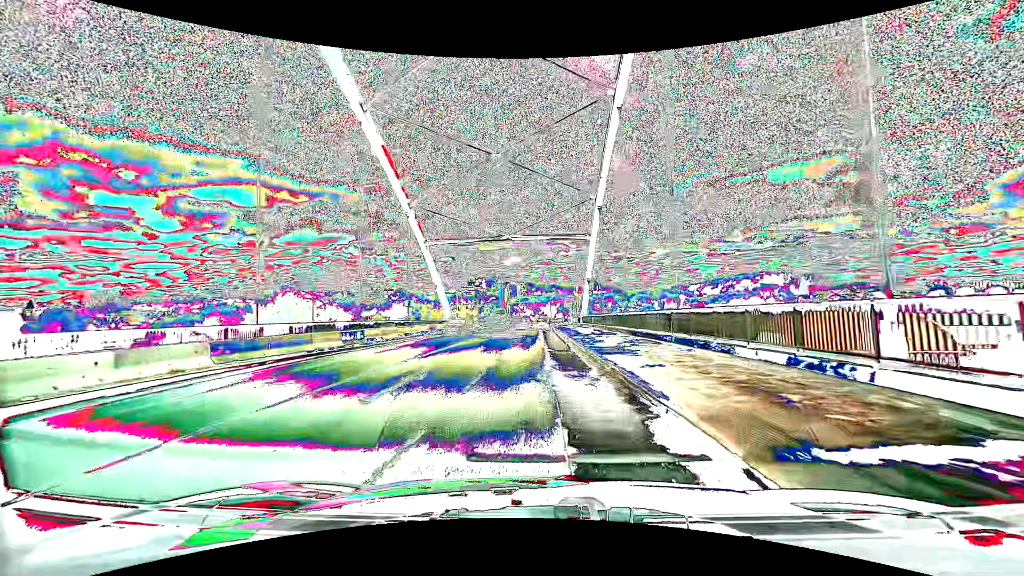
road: primary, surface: asphalt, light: Day
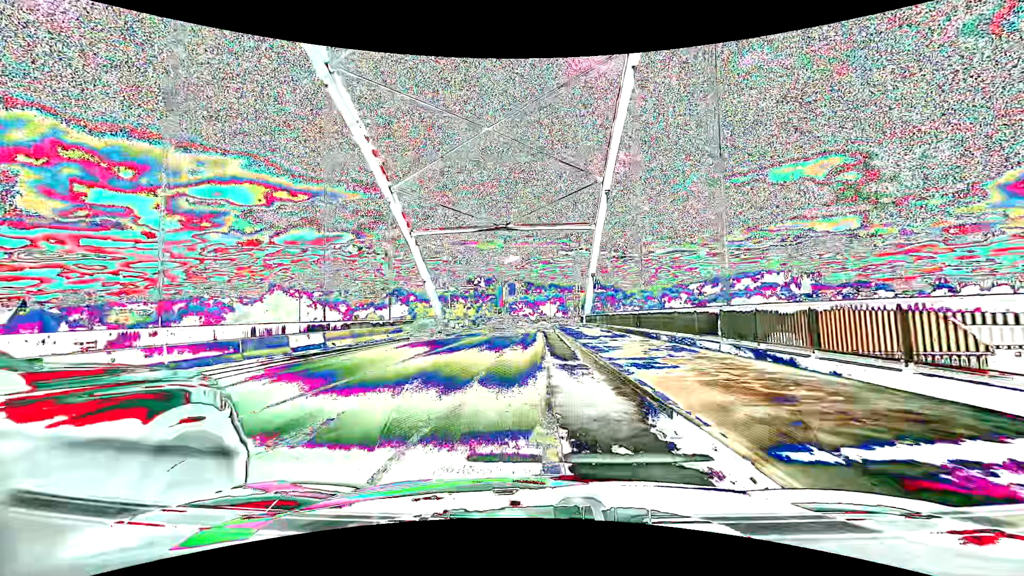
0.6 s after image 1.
(0.0, +5.4) m; 0°
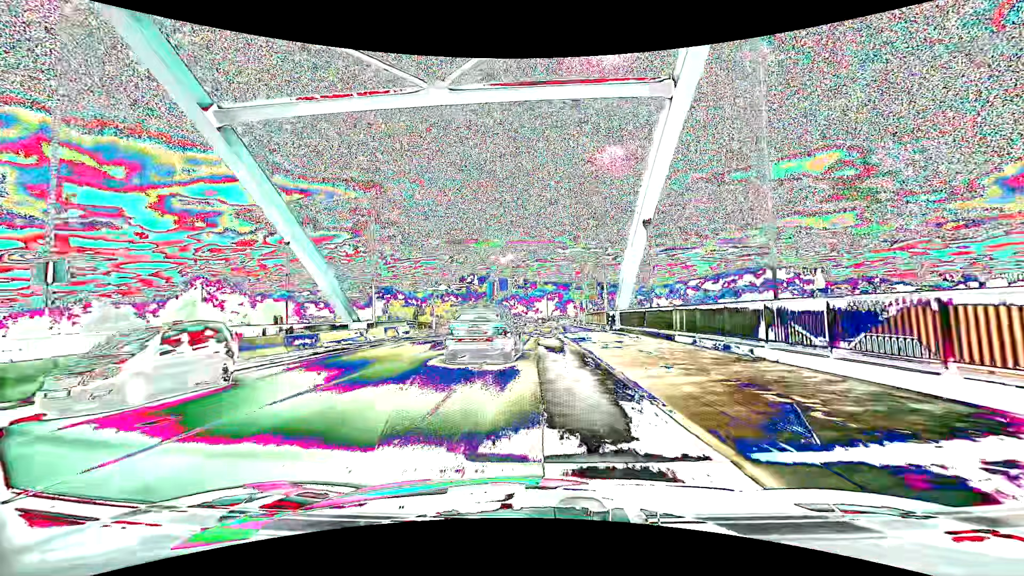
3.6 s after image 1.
(+0.1, +27.6) m; 0°
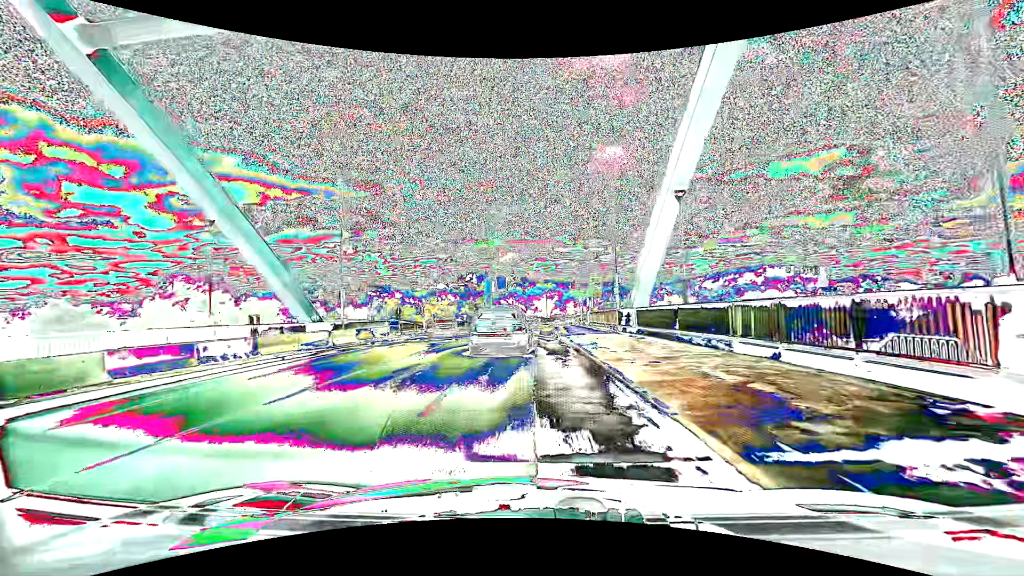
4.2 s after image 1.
(0.0, +5.6) m; 0°
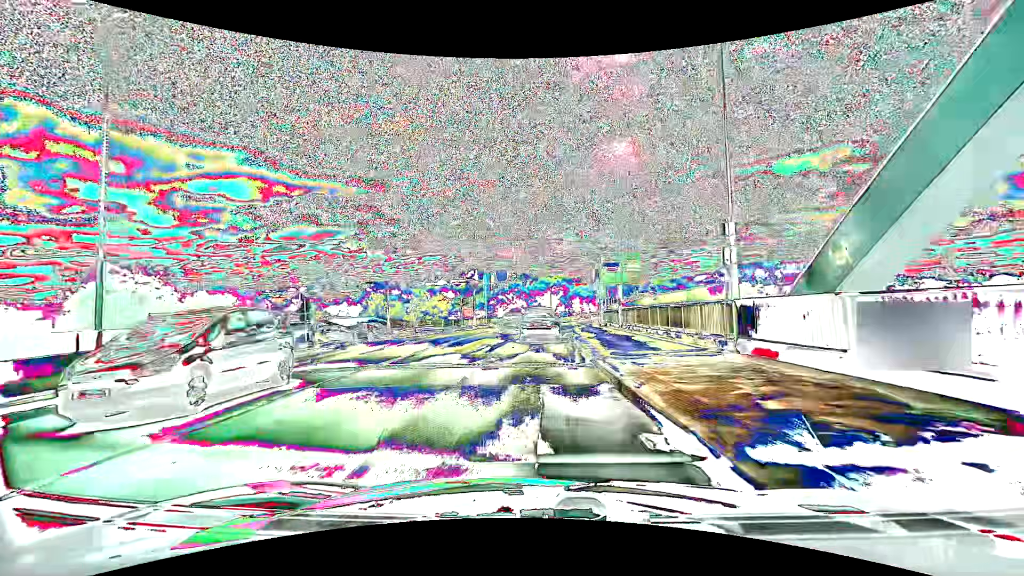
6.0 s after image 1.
(0.0, +17.1) m; 0°
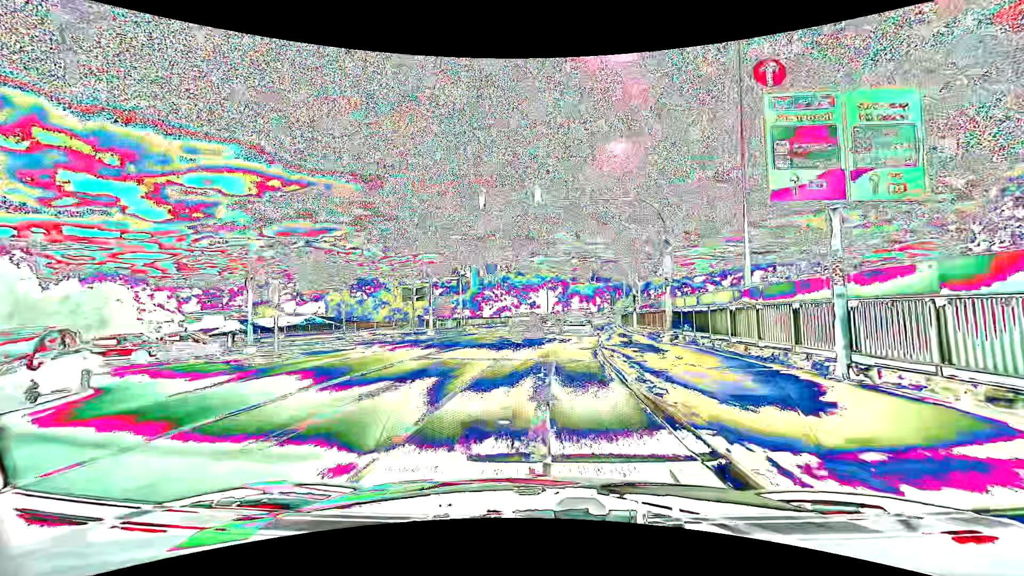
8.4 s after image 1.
(-0.1, +23.1) m; 0°
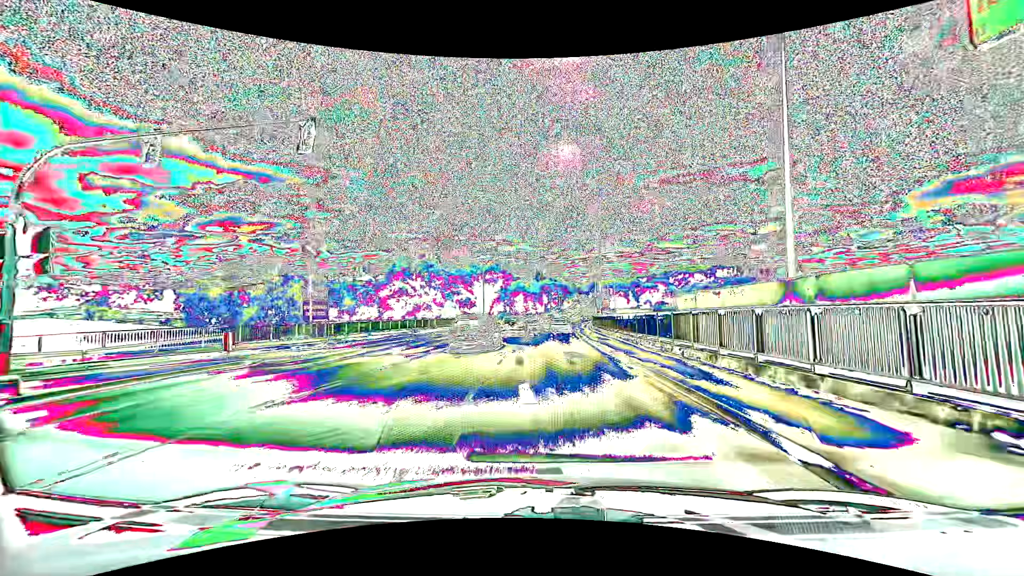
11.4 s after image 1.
(+1.6, +28.8) m; +6°
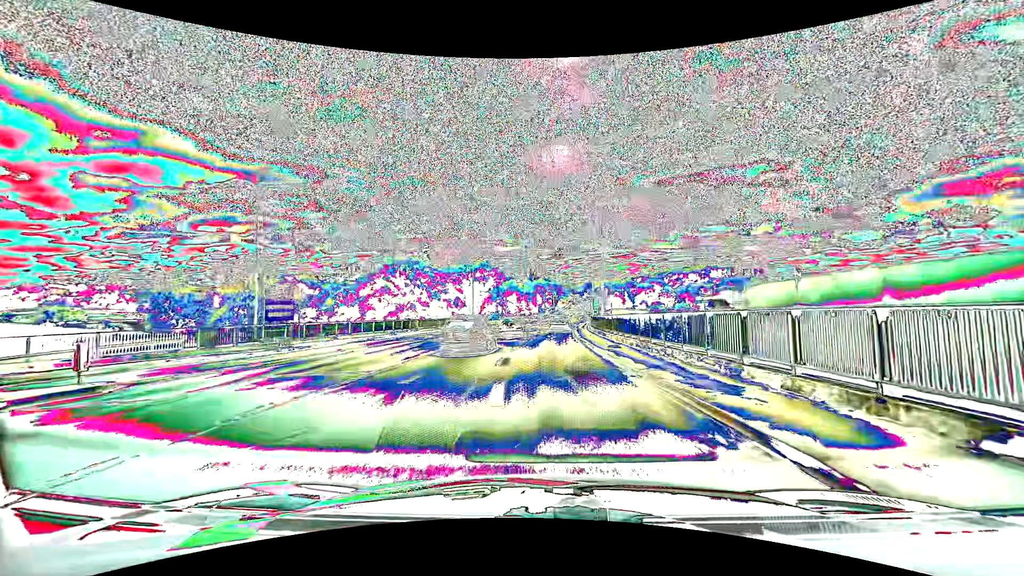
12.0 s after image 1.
(+0.1, +5.8) m; 0°
(0, +10) (0, +20) (+1, +30) (+1, +40) (+2, +50) (+3, +60) (+4, +70) (+5, +80) (+6, +90) (+8, +100) m
